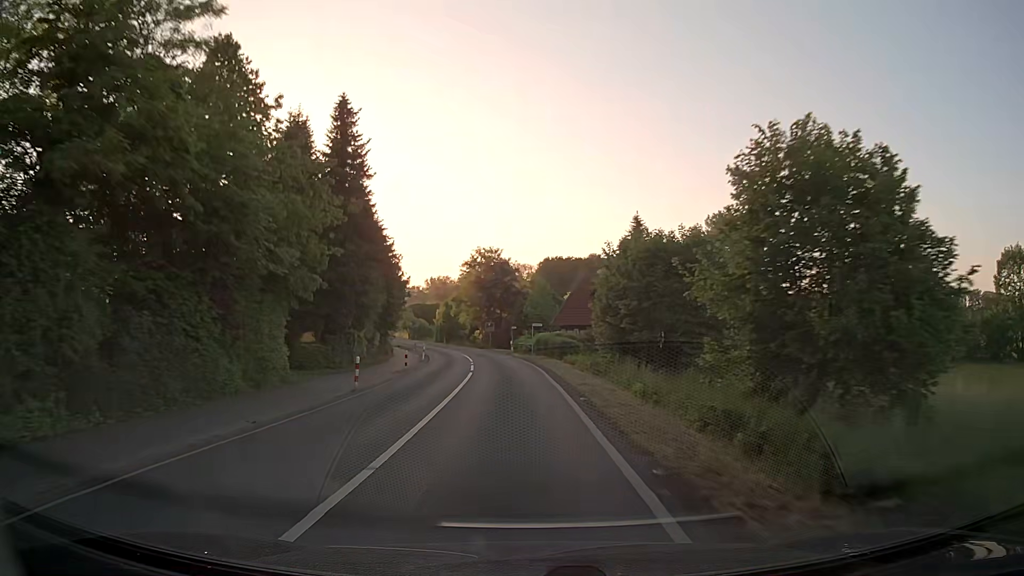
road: secondary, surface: asphalt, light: Day
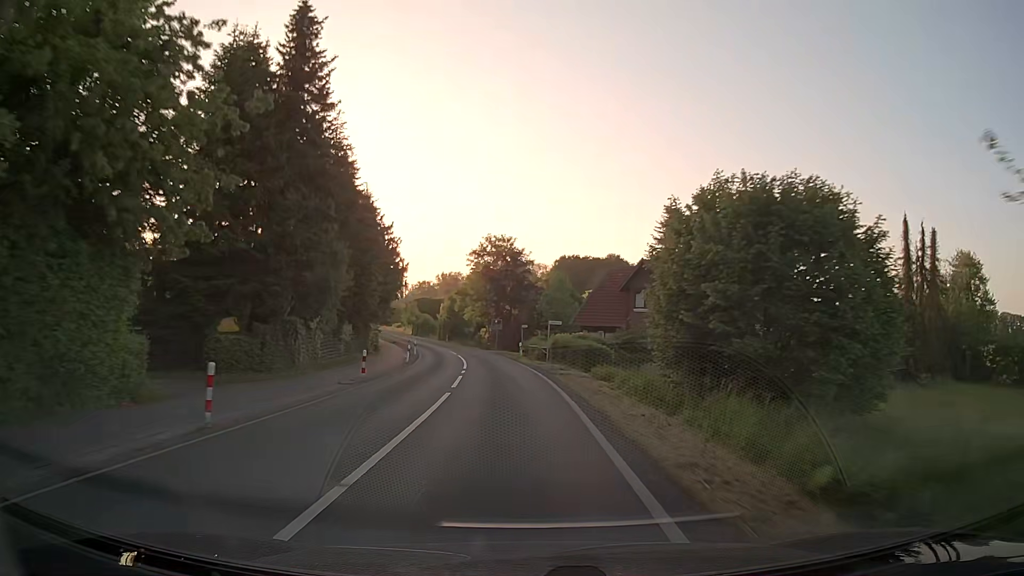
(-0.2, +11.1) m; -1°
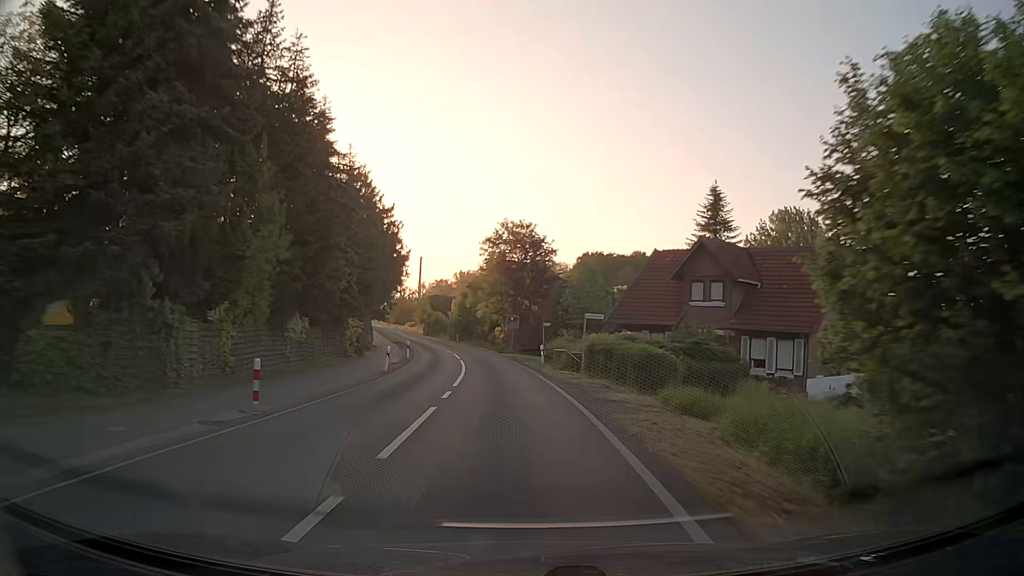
(-0.1, +11.1) m; -1°
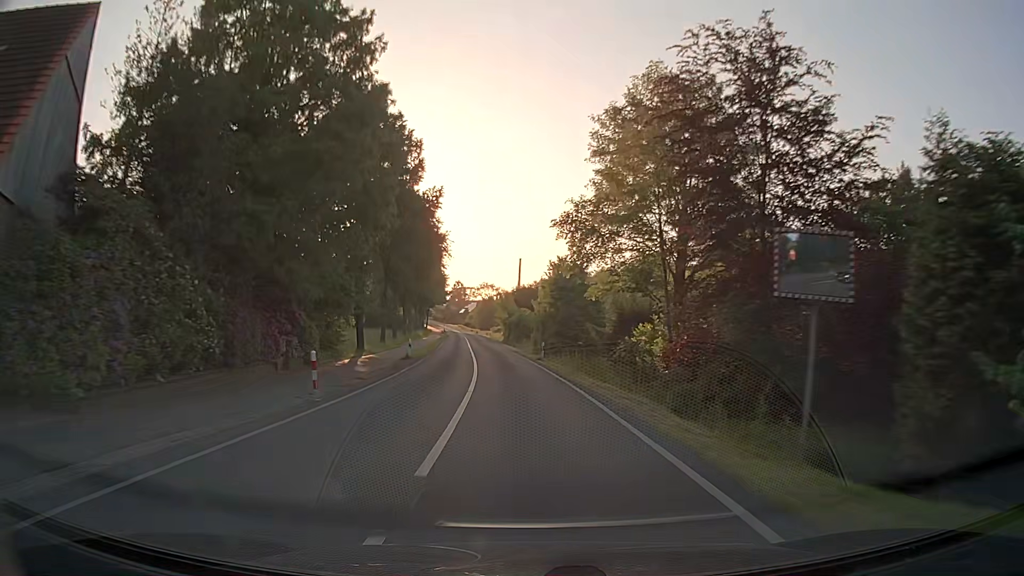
(-3.4, +44.2) m; -9°
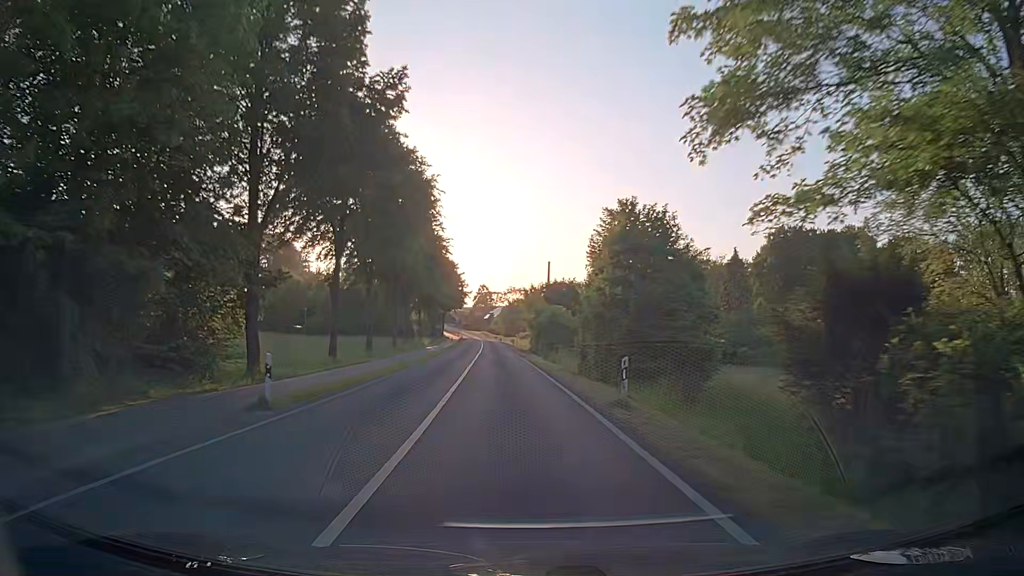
(-0.4, +22.6) m; -2°
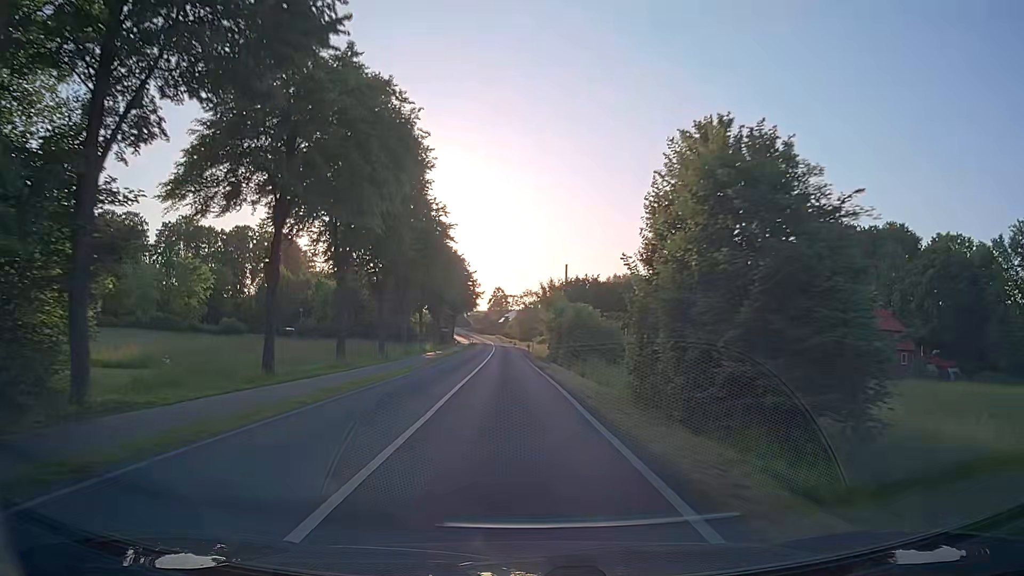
(-0.2, +11.4) m; -2°
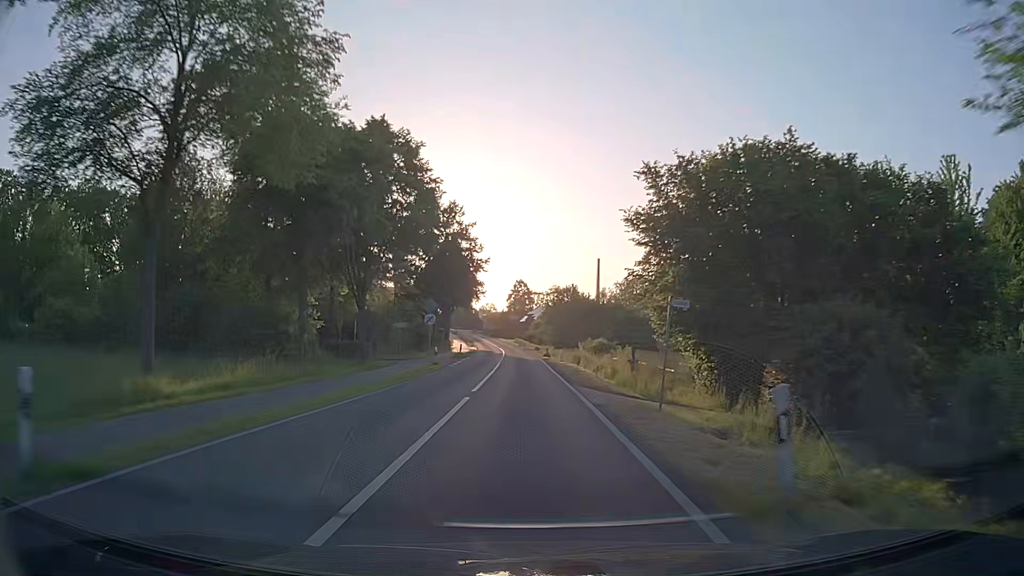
(-1.2, +58.1) m; -1°
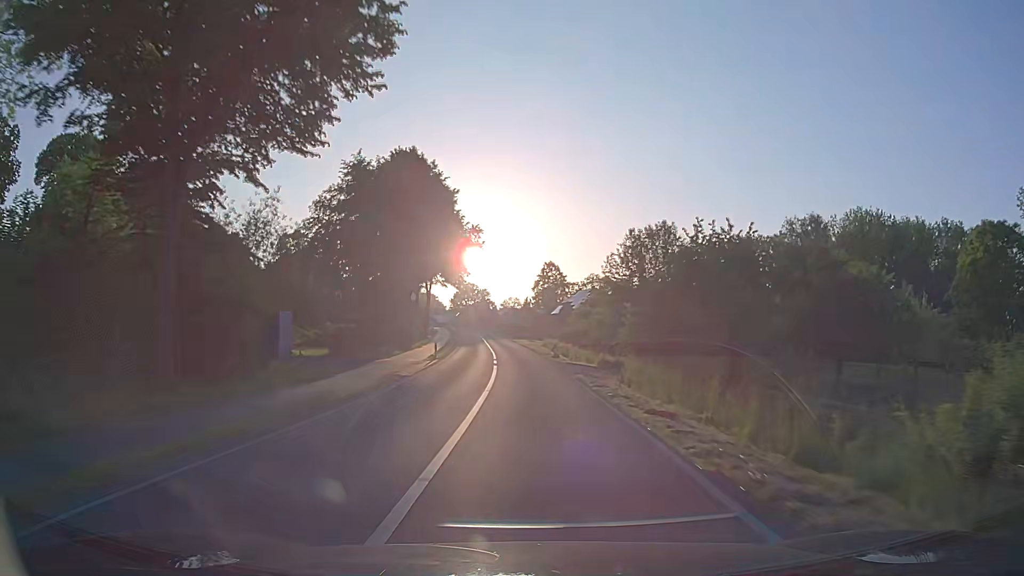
(-1.2, +59.2) m; -3°
(0, +10) (0, +20) (0, +30) (-1, +40) (-1, +50) (-2, +60) (-3, +70) (-4, +80) (-5, +90) (-6, +100) m
